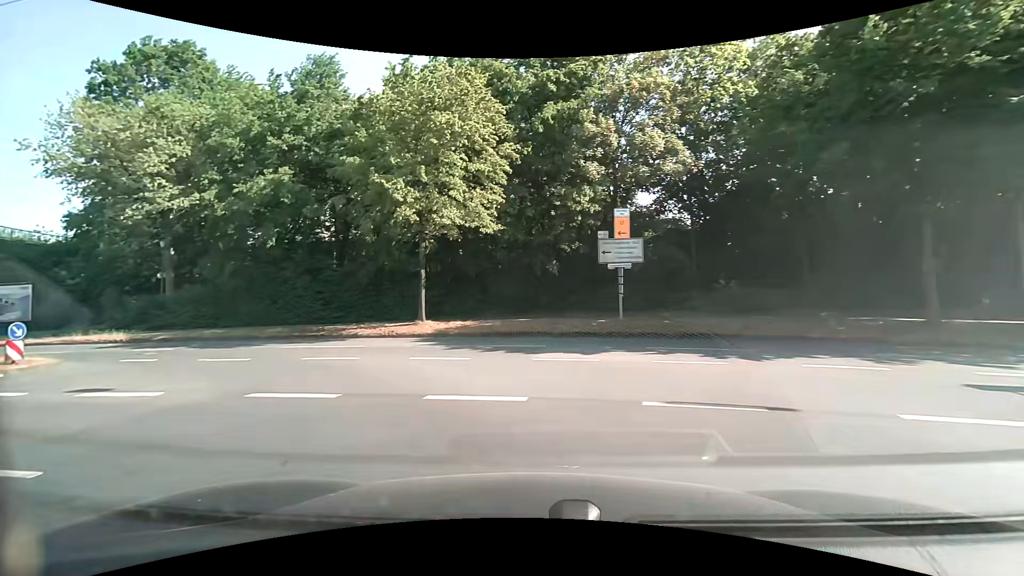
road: primary_link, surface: asphalt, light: Day
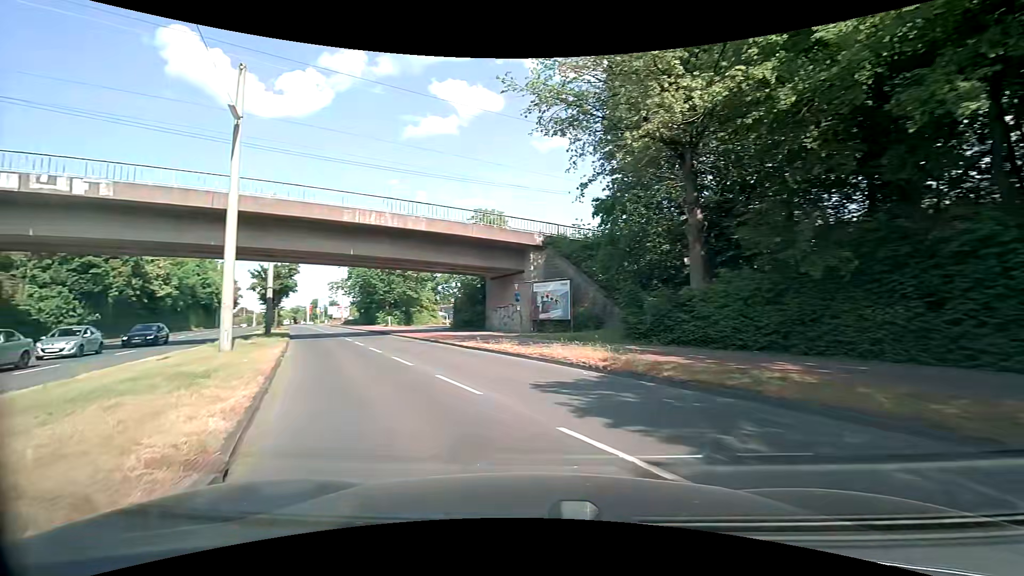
(-8.4, +15.3) m; -59°
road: secondary
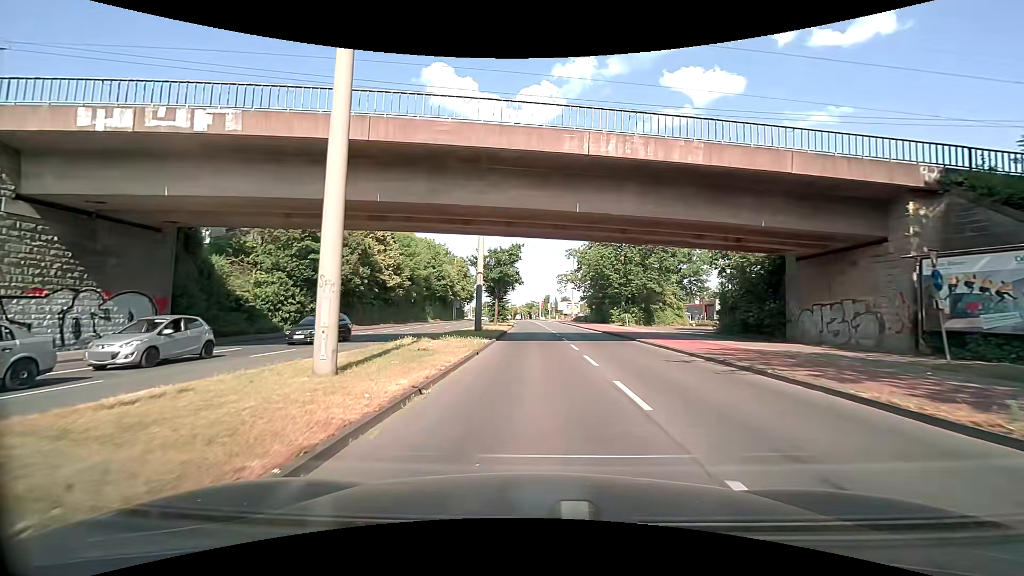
(-3.5, +13.0) m; -26°
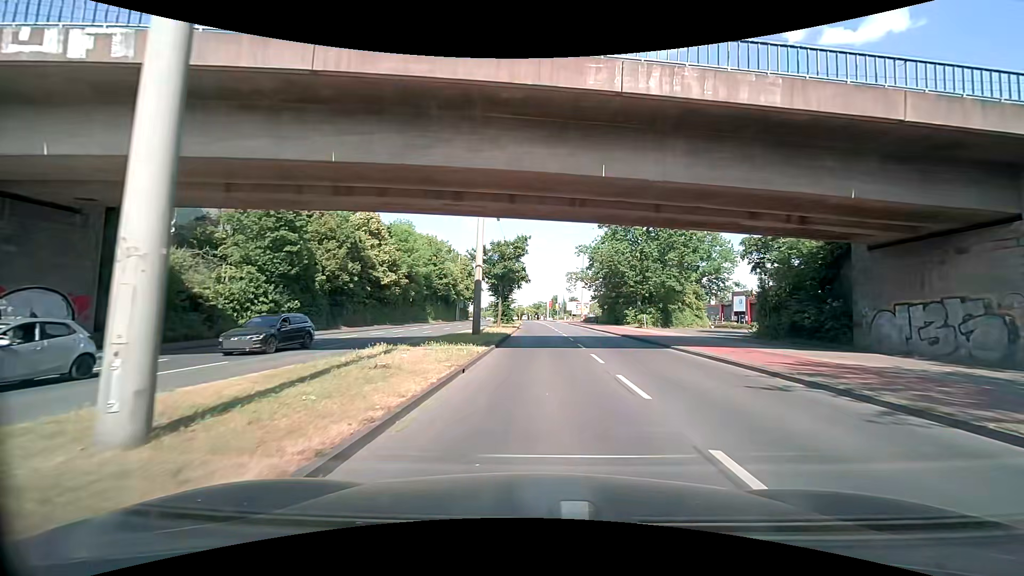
(0.0, +5.2) m; -2°
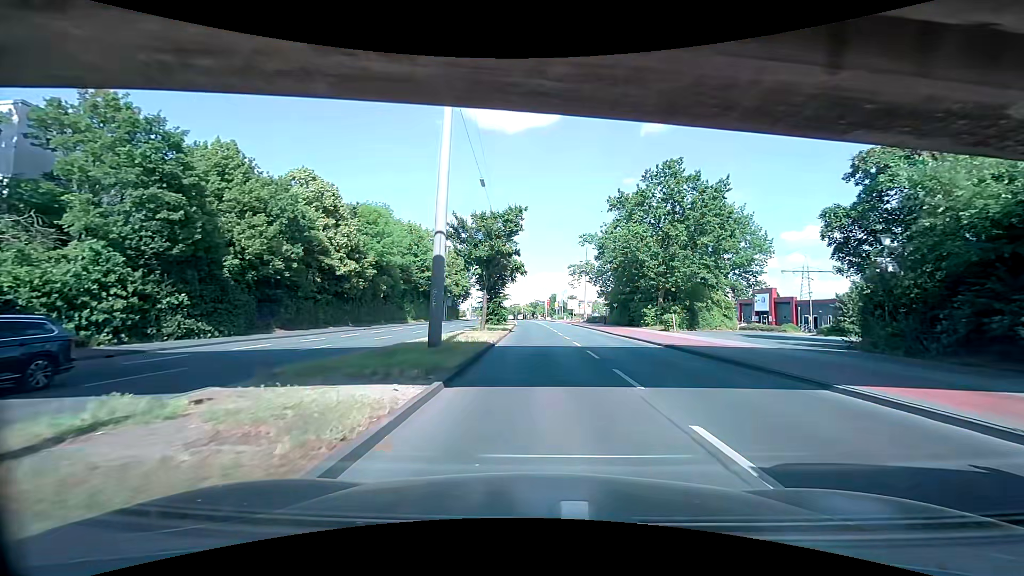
(+0.3, +11.3) m; +2°
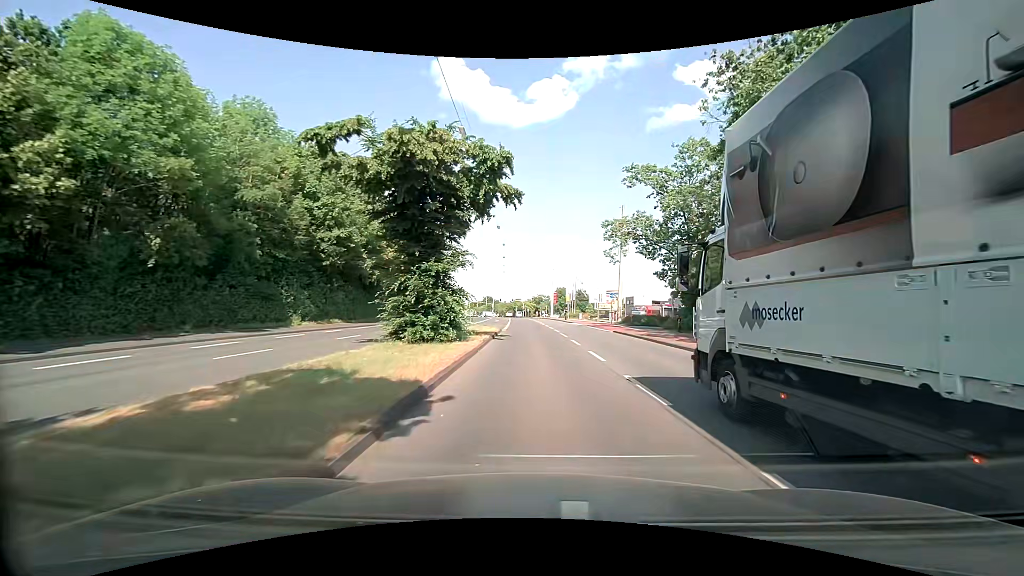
(-0.6, +32.6) m; -1°
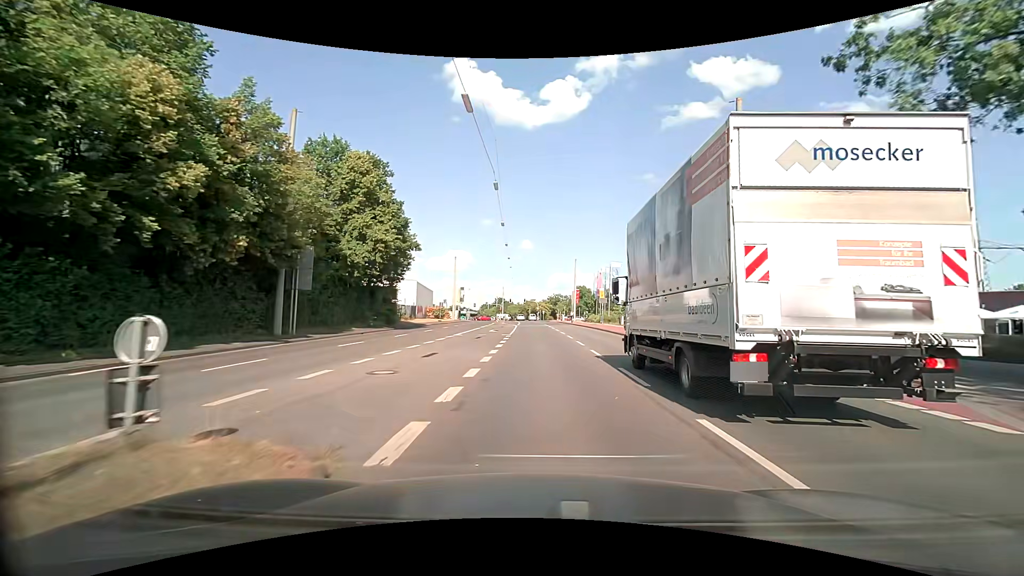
(-0.2, +28.3) m; -1°
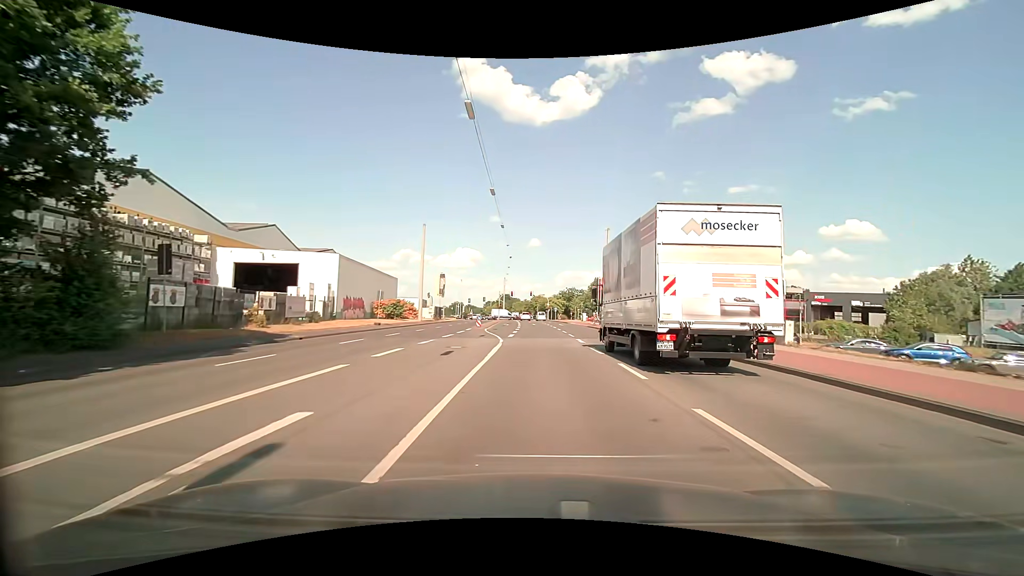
(-0.1, +35.7) m; -1°
(0, +10) (0, +20) (-1, +30) (-2, +40) (-2, +50) (-3, +60) (-3, +70) (-4, +80) (-4, +90) (-5, +100) m
